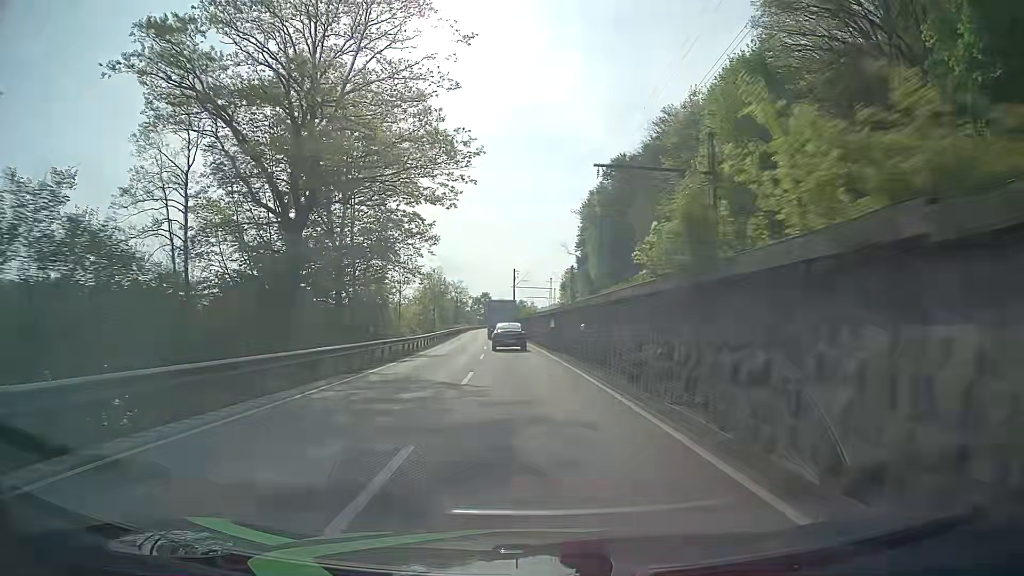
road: primary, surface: asphalt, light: Day
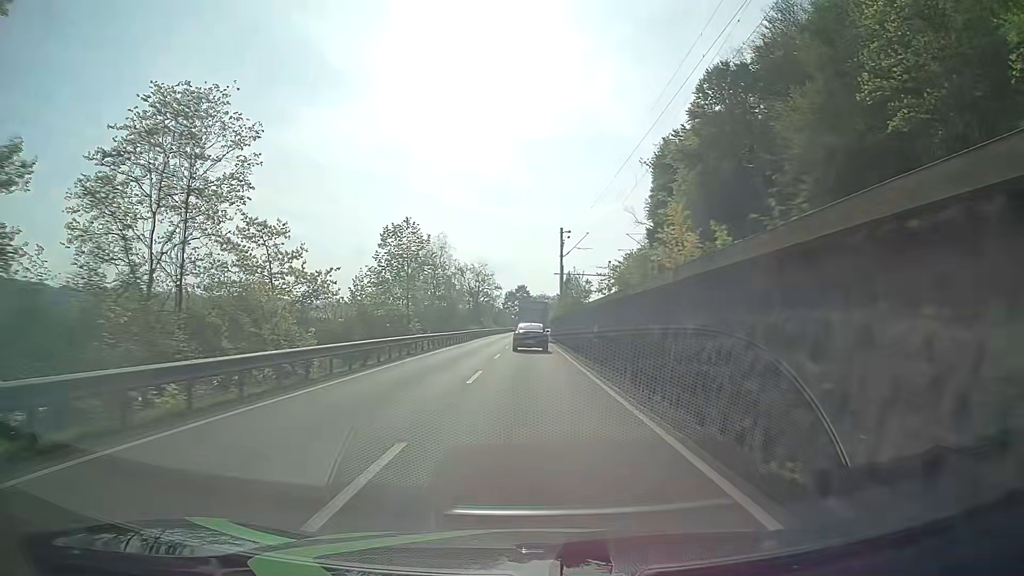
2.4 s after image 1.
(-1.9, +47.7) m; -3°
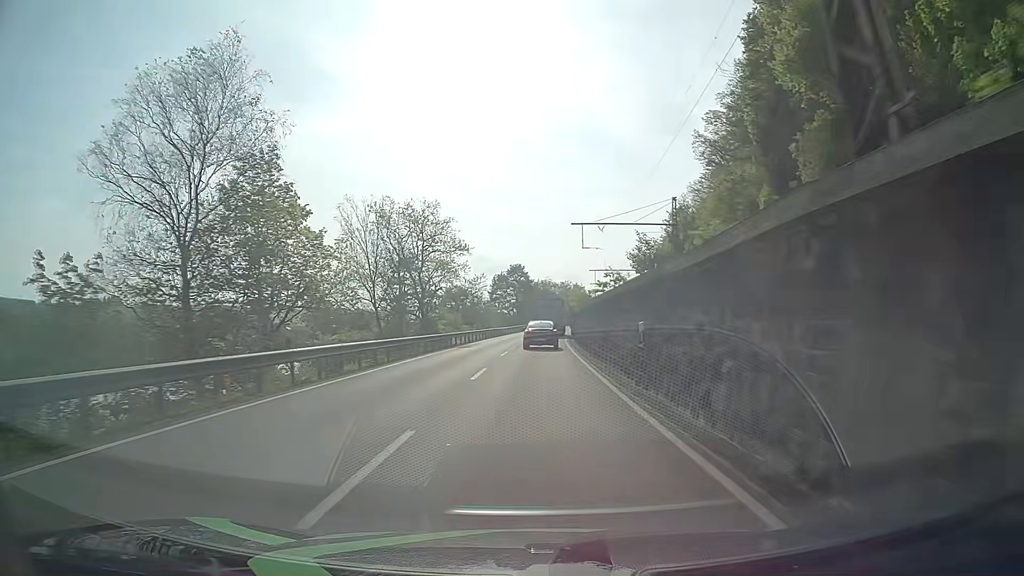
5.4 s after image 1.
(-0.3, +59.0) m; 0°
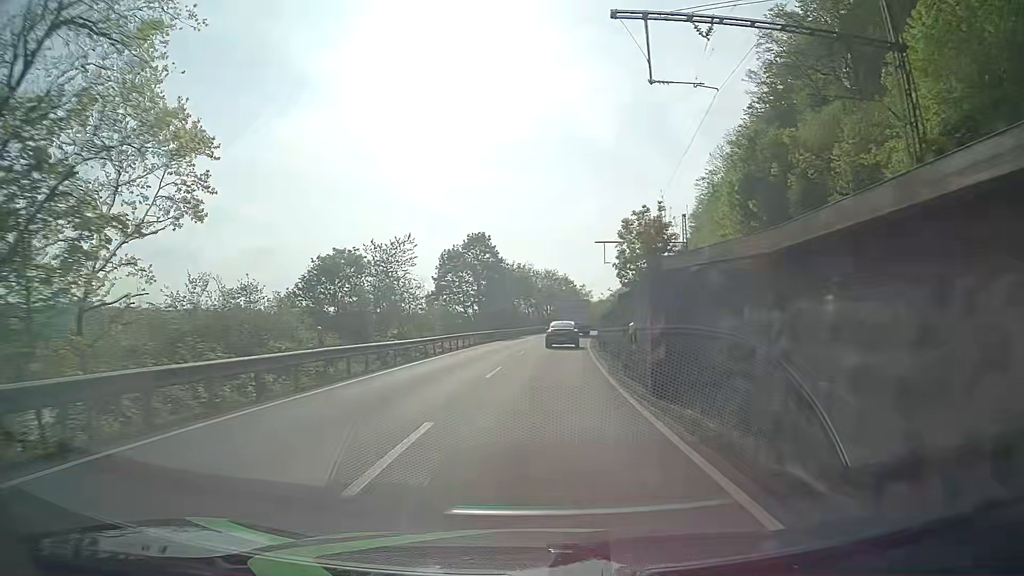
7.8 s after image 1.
(+0.6, +46.8) m; +2°
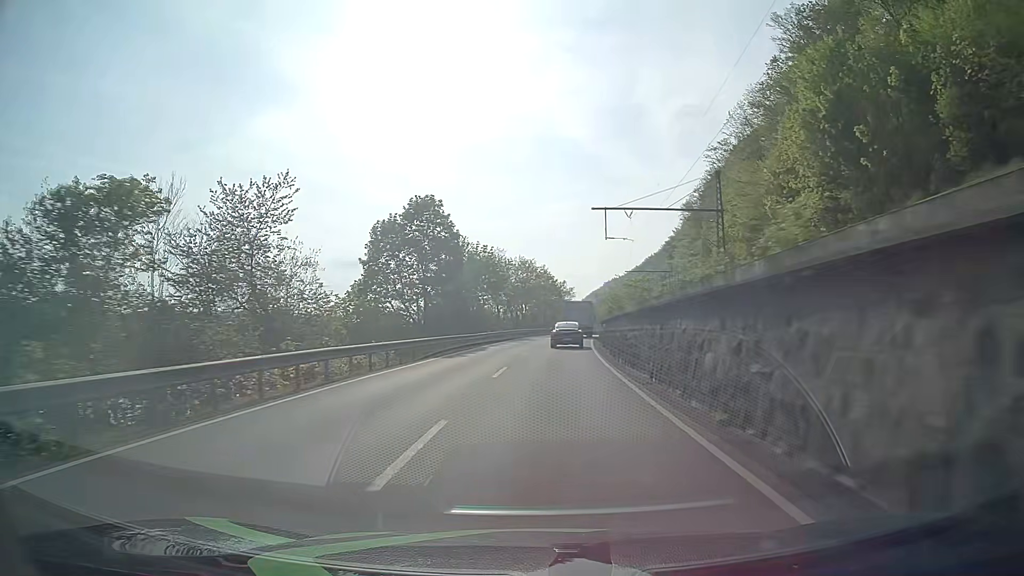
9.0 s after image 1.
(+0.4, +23.6) m; +2°
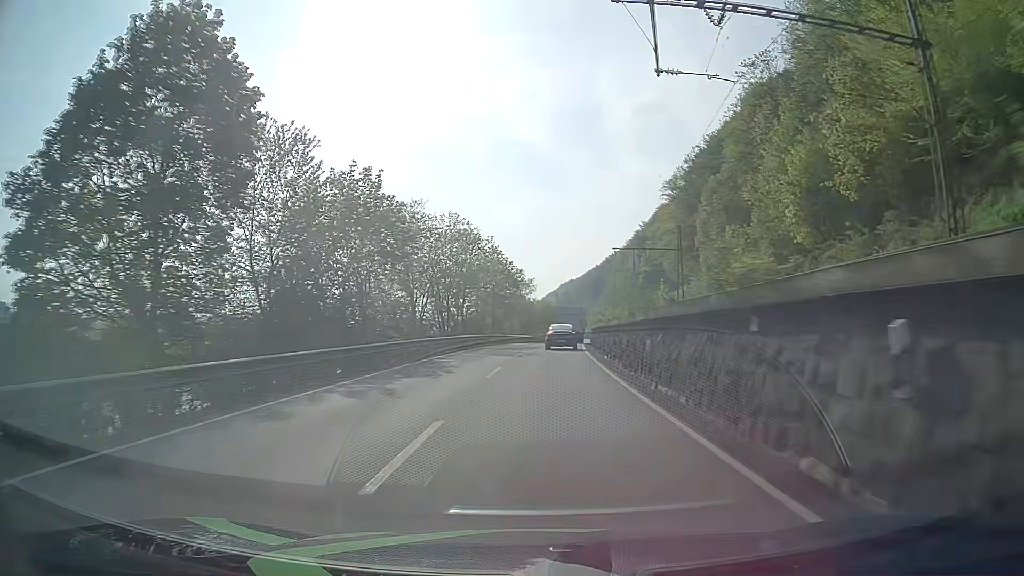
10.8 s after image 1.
(+1.2, +35.8) m; +4°
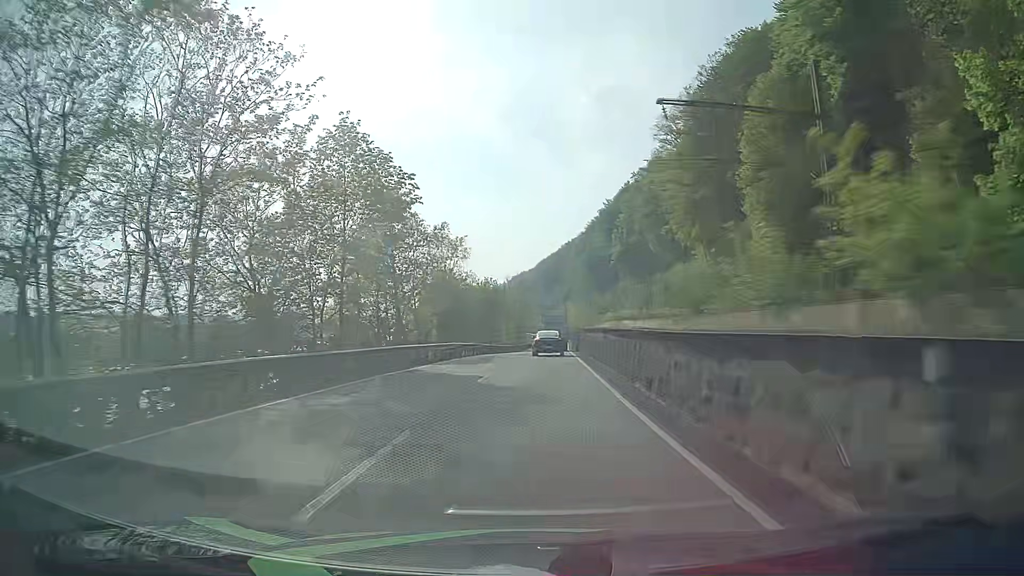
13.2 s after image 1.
(+1.8, +48.5) m; +4°
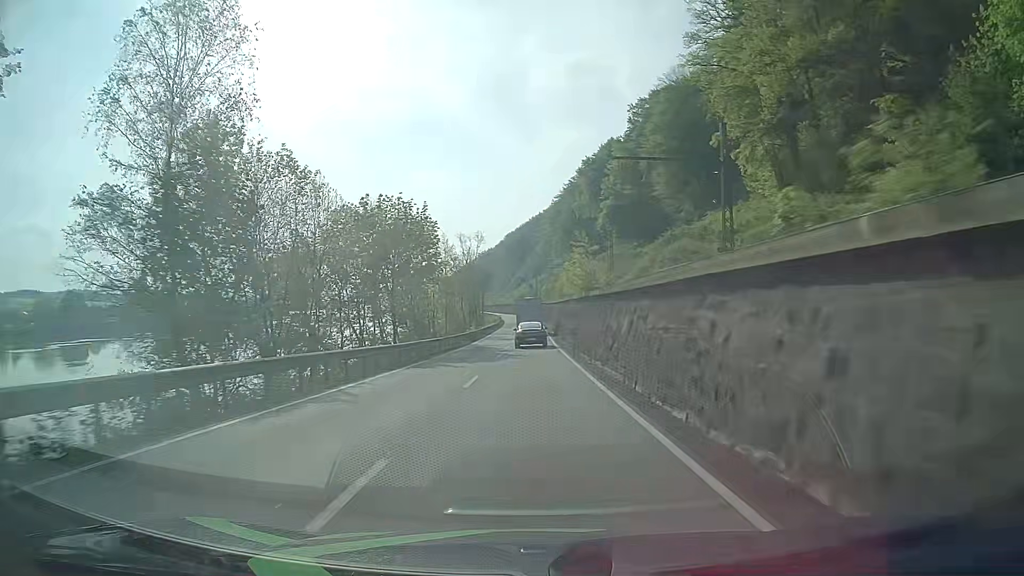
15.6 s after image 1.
(+1.2, +49.2) m; +3°
(0, +10) (0, +20) (0, +30) (0, +40) (0, +50) (0, +60) (0, +70) (0, +80) (0, +90) (0, +100) m
